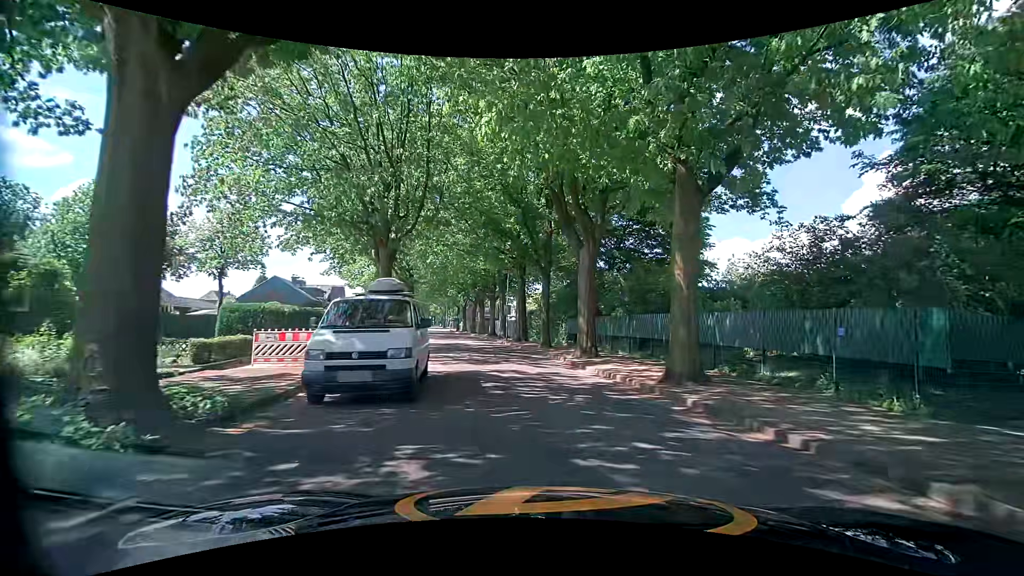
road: tertiary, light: Day
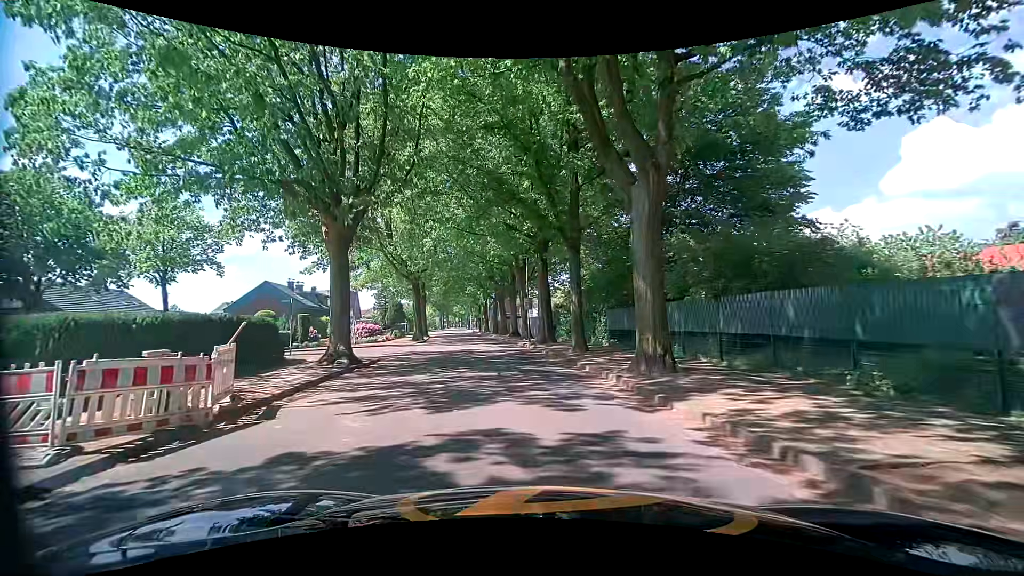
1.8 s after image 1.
(+0.2, +9.0) m; -3°
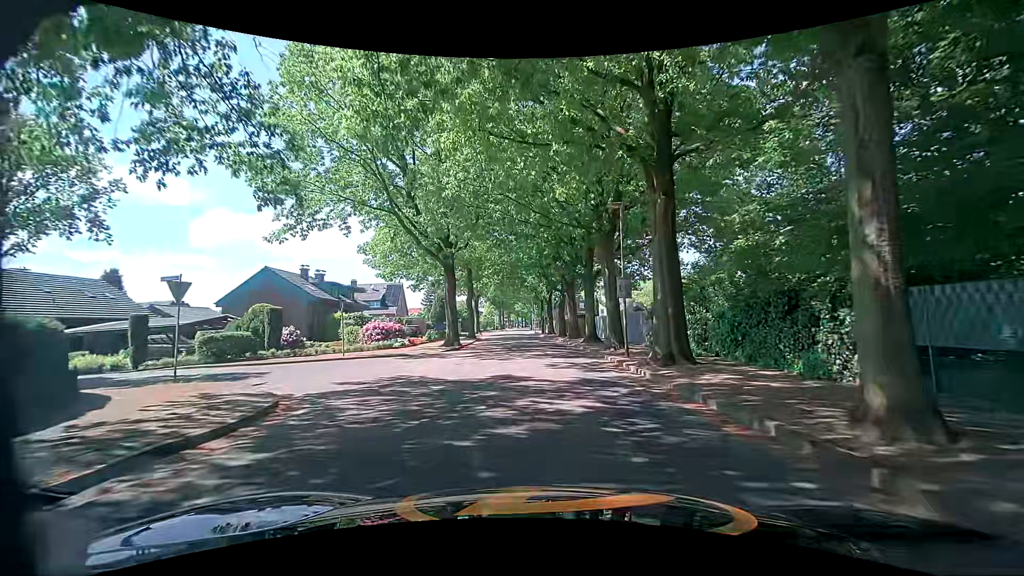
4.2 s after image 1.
(-1.5, +15.2) m; -8°
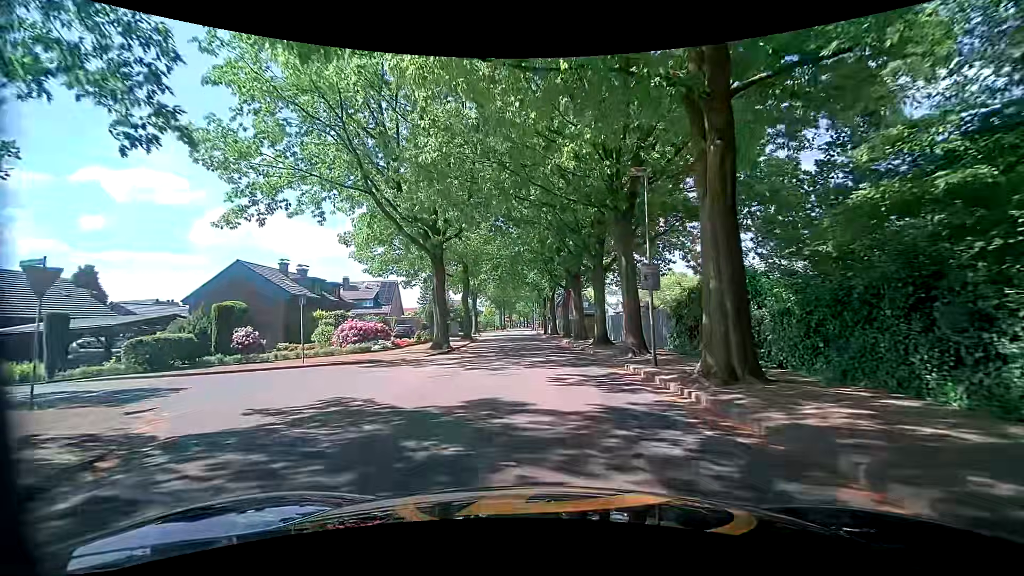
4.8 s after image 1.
(0.0, +4.5) m; 0°
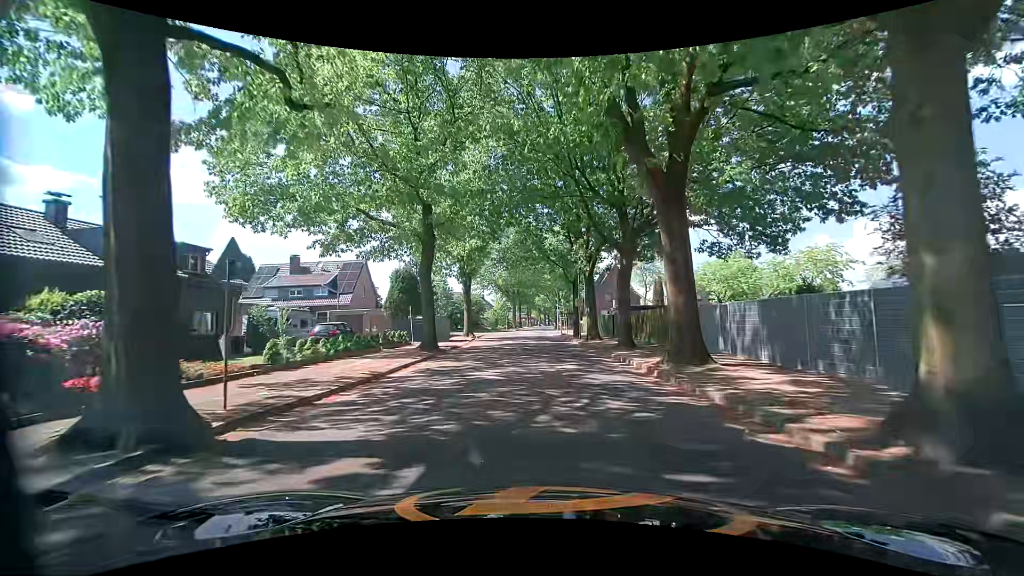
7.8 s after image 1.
(-0.9, +23.1) m; -3°
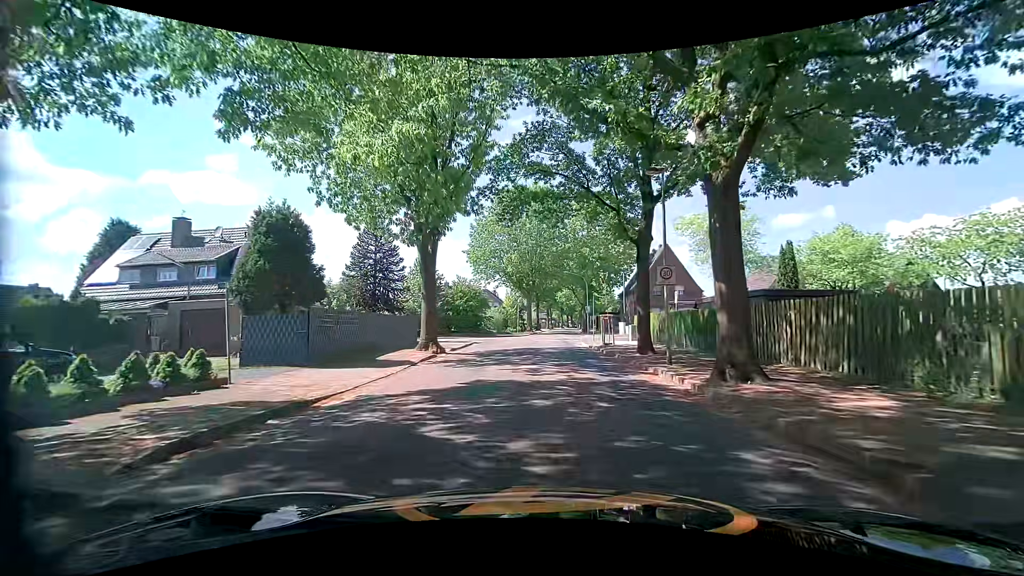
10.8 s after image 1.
(-0.7, +21.4) m; -3°
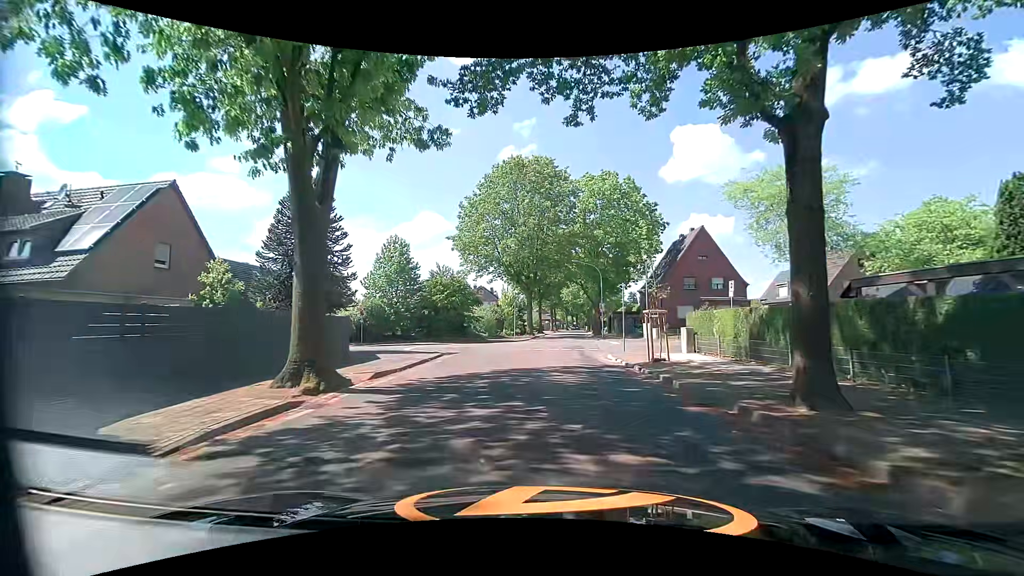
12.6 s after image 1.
(-0.1, +12.1) m; -1°
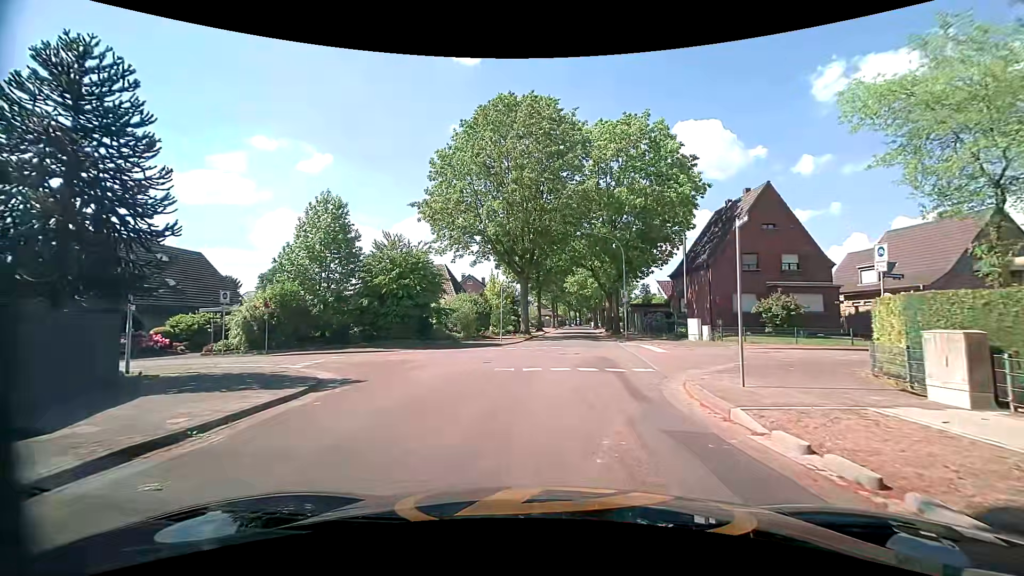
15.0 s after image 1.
(0.0, +13.8) m; 0°
